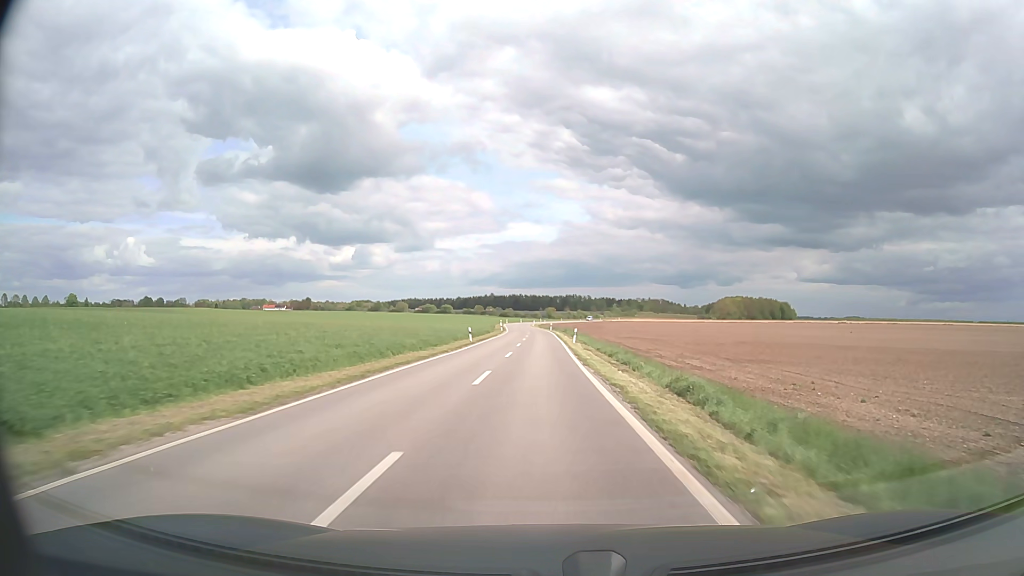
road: unclassified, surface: asphalt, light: Day
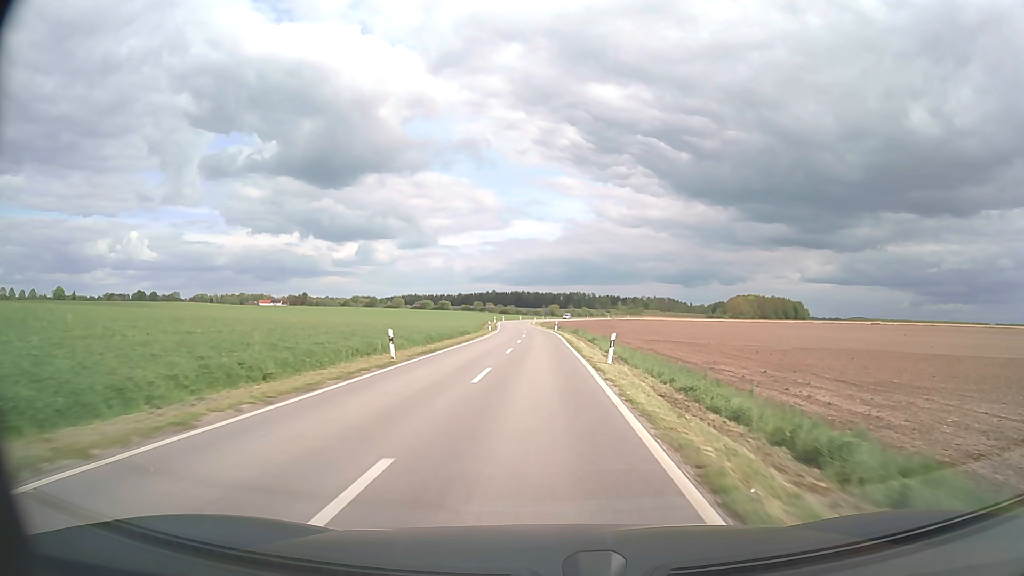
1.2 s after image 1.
(0.0, +24.8) m; 0°
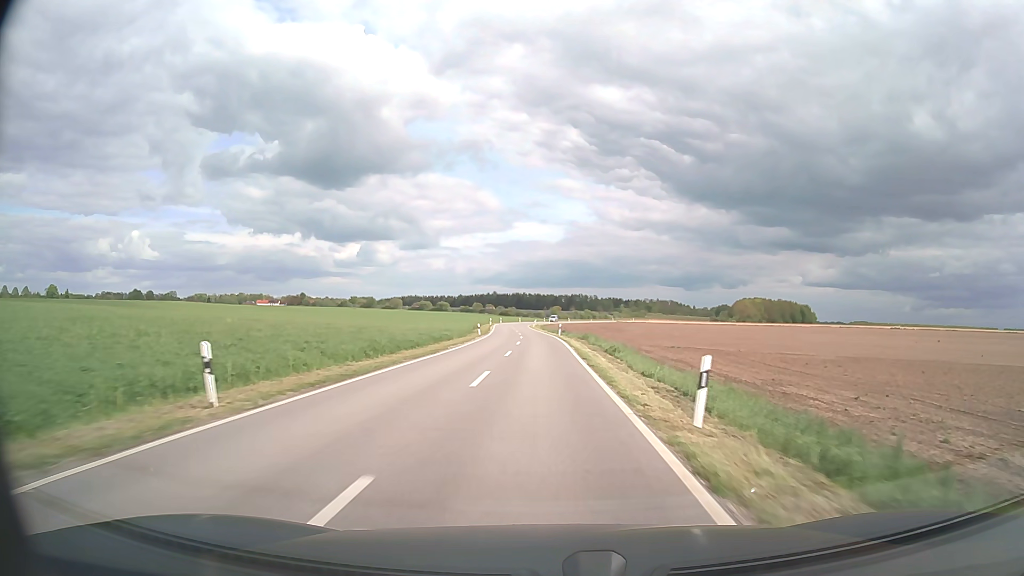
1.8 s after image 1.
(0.0, +12.8) m; 0°
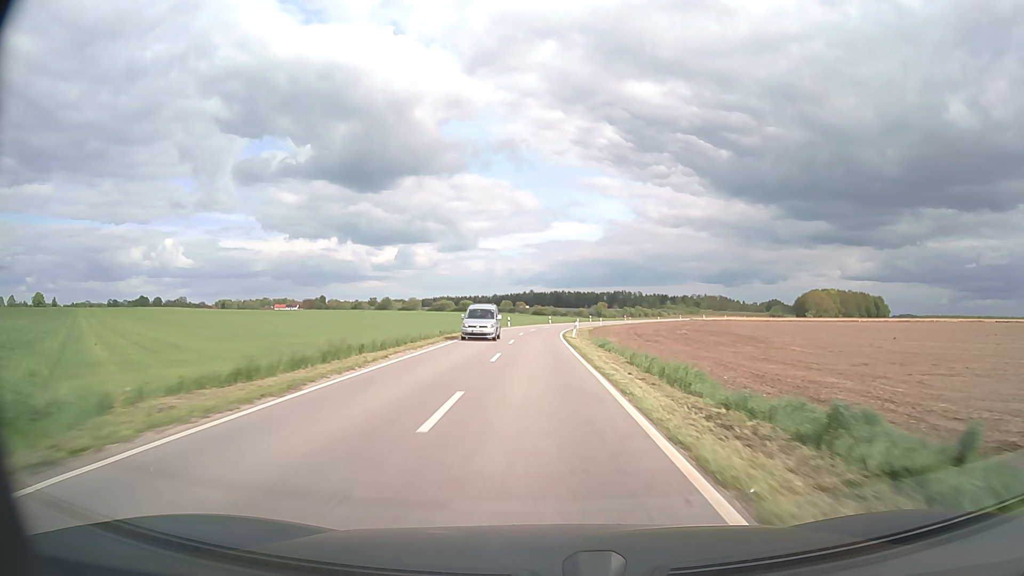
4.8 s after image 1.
(-1.2, +66.6) m; -3°
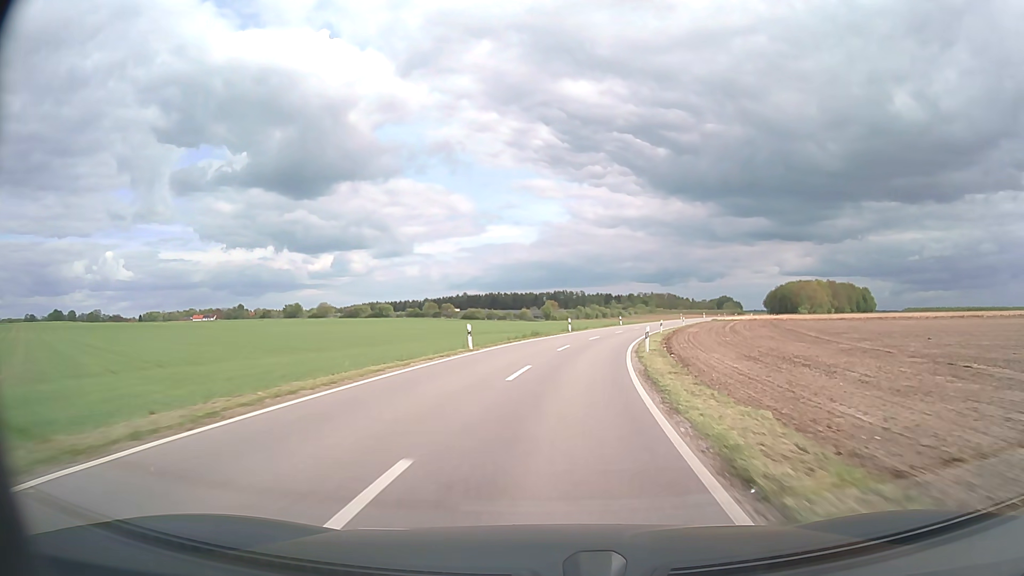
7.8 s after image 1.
(+0.7, +65.8) m; +5°
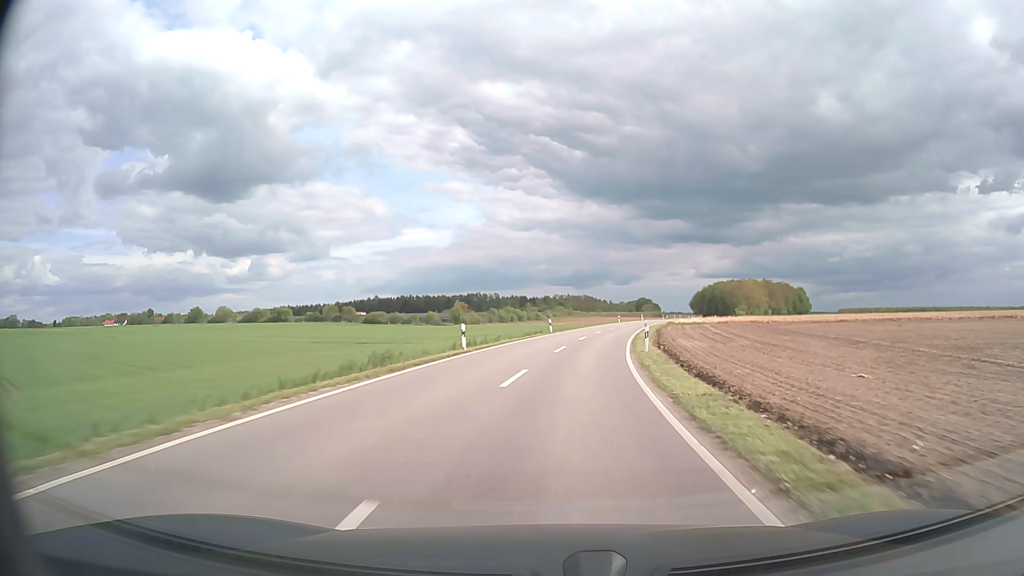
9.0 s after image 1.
(+1.6, +25.5) m; +7°
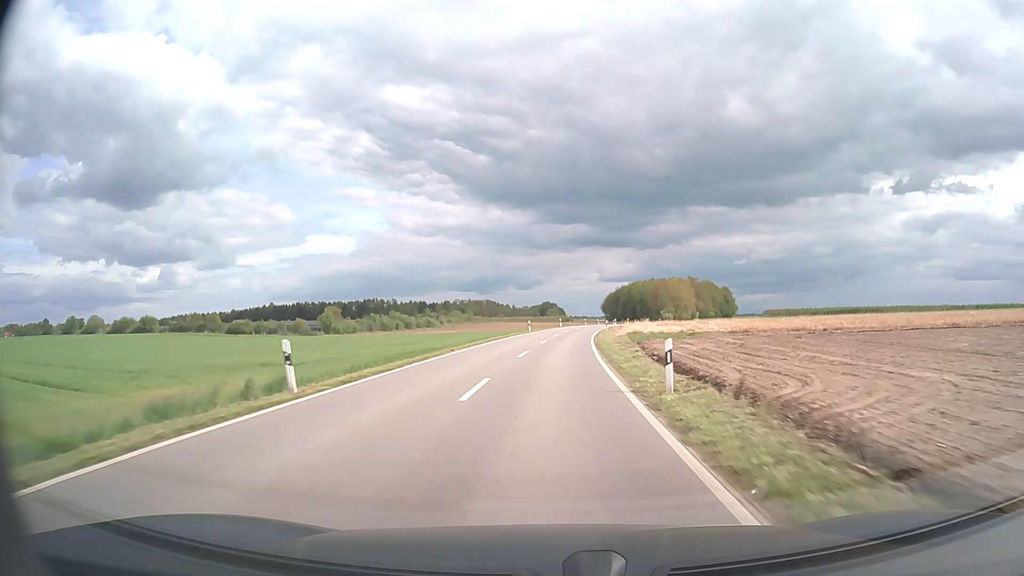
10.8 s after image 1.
(+3.3, +37.7) m; +8°
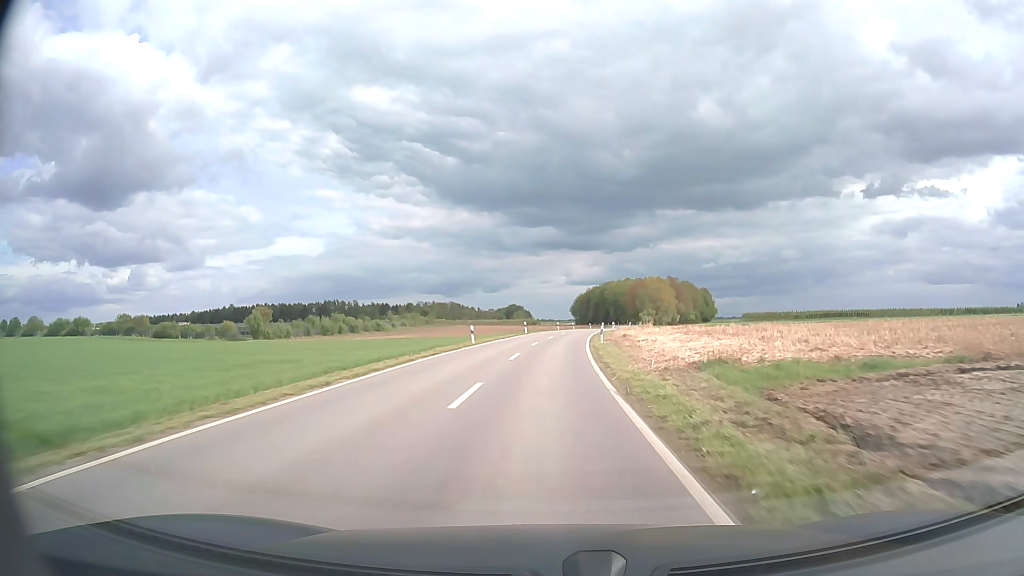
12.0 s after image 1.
(+0.6, +25.1) m; +3°
(0, +10) (0, +20) (+1, +30) (+1, +40) (+2, +50) (+3, +60) (+4, +70) (+5, +80) (+7, +90) (+8, +100) m
